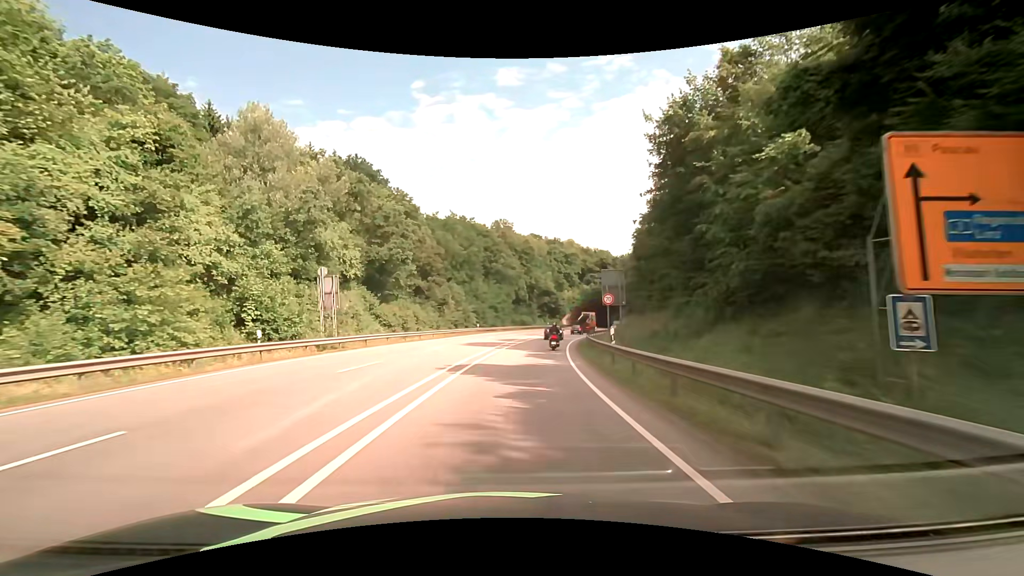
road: primary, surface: asphalt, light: Day
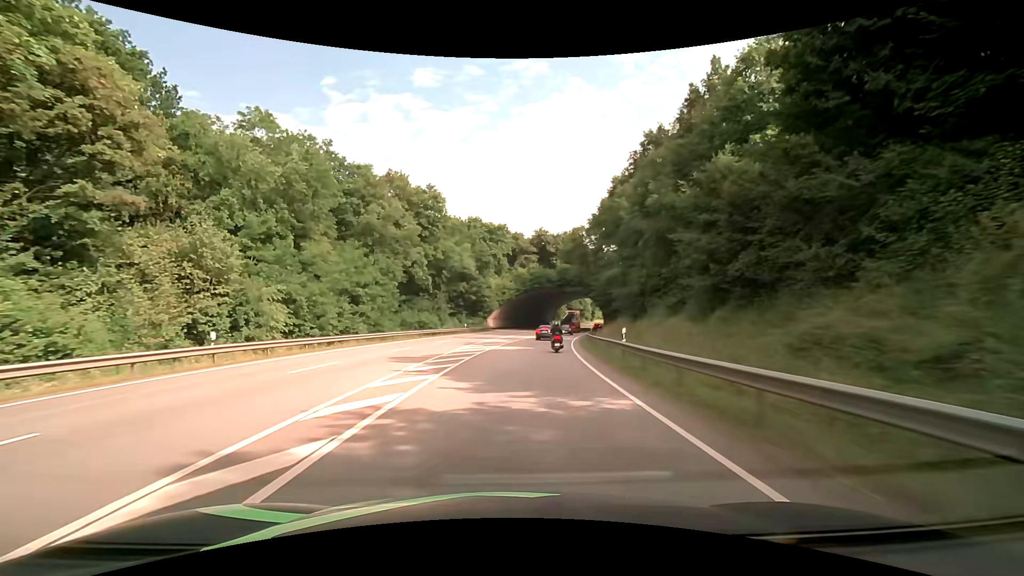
(+3.8, +47.2) m; +10°
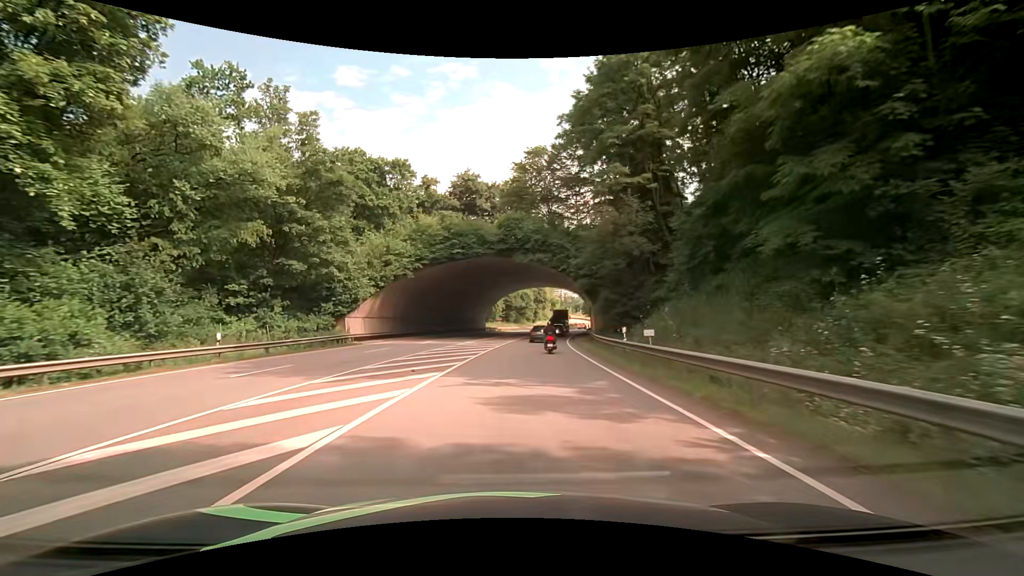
(+2.9, +47.3) m; +7°
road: primary_link
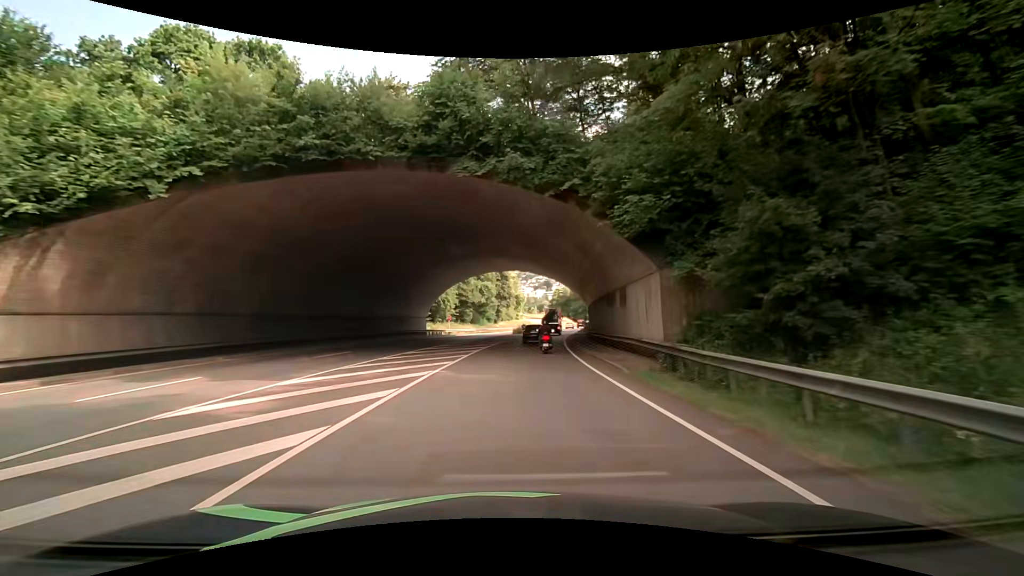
(+1.4, +28.0) m; +4°
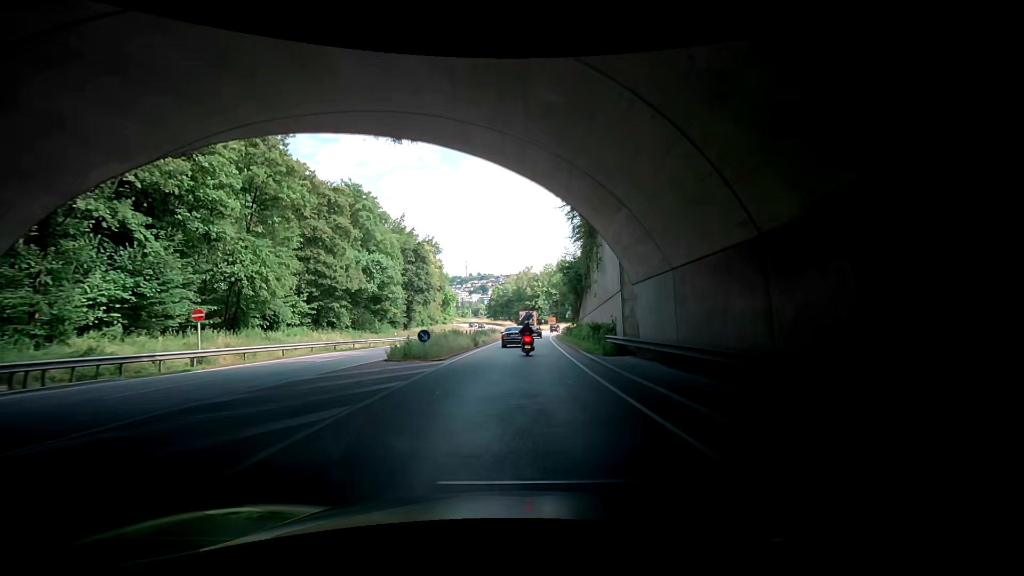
(+2.3, +46.0) m; +4°
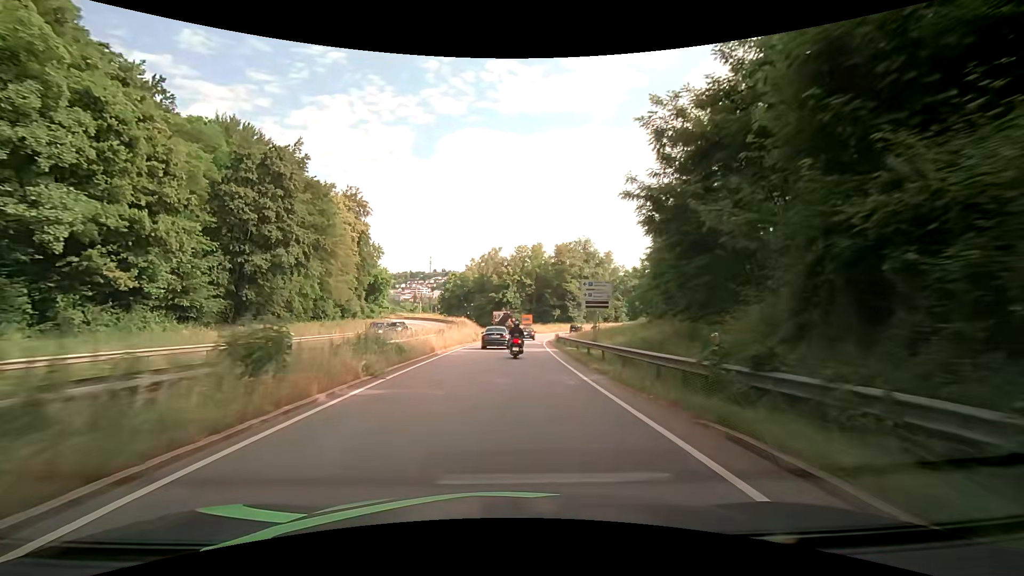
(+4.1, +44.8) m; +8°
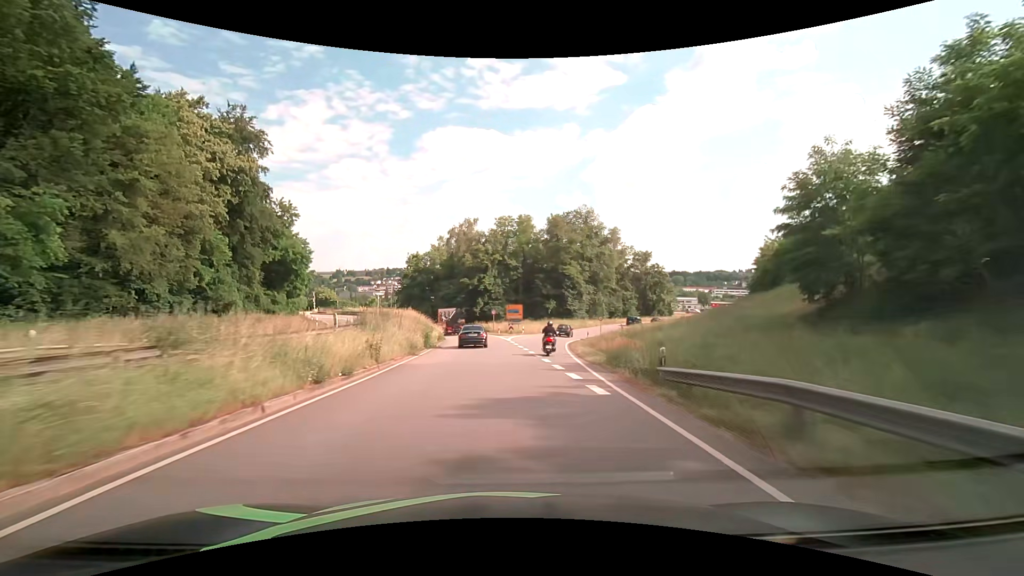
(+0.8, +35.3) m; +2°
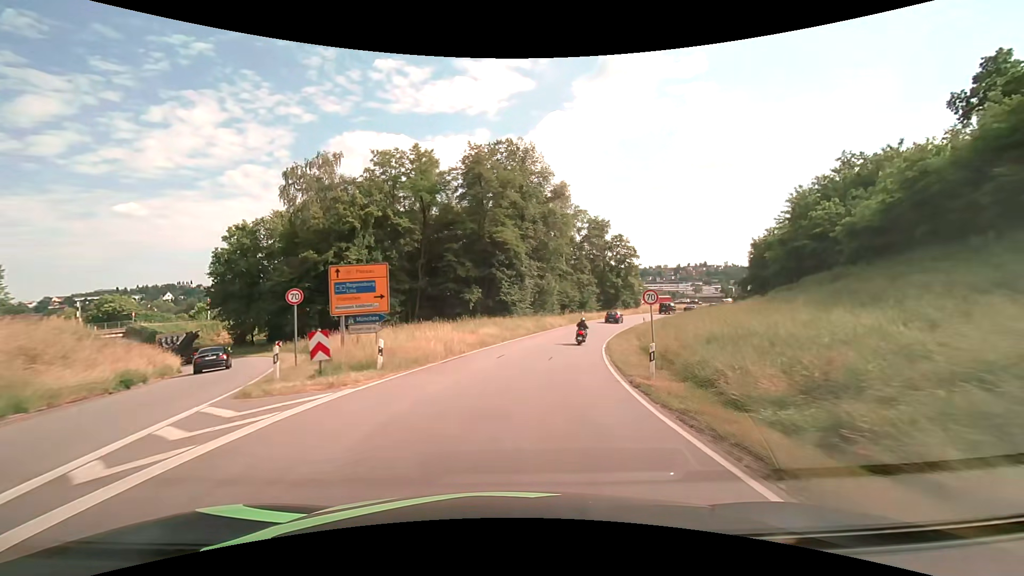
(+3.0, +43.3) m; +9°
(0, +10) (+1, +20) (+3, +30) (+5, +40) (+8, +49) (+12, +58) (+16, +67) (+21, +76) (+26, +85) (+32, +93) m
